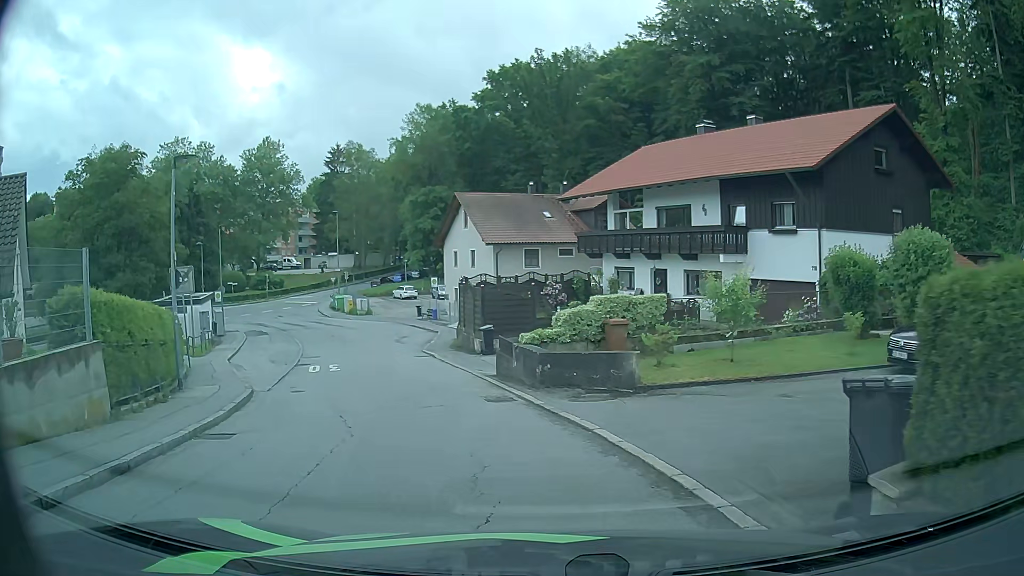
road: residential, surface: asphalt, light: Day
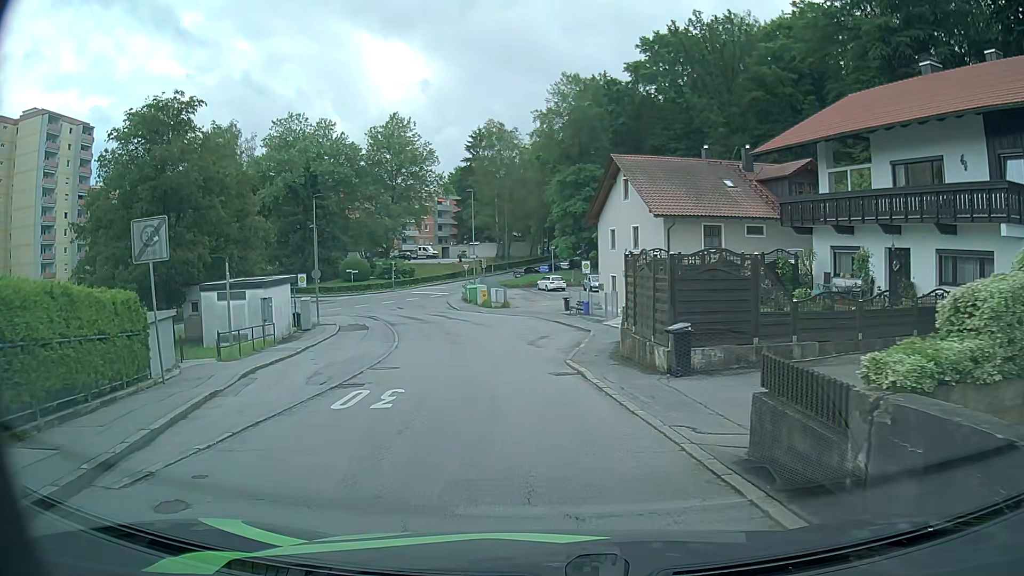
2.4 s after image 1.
(-1.7, +10.4) m; -14°
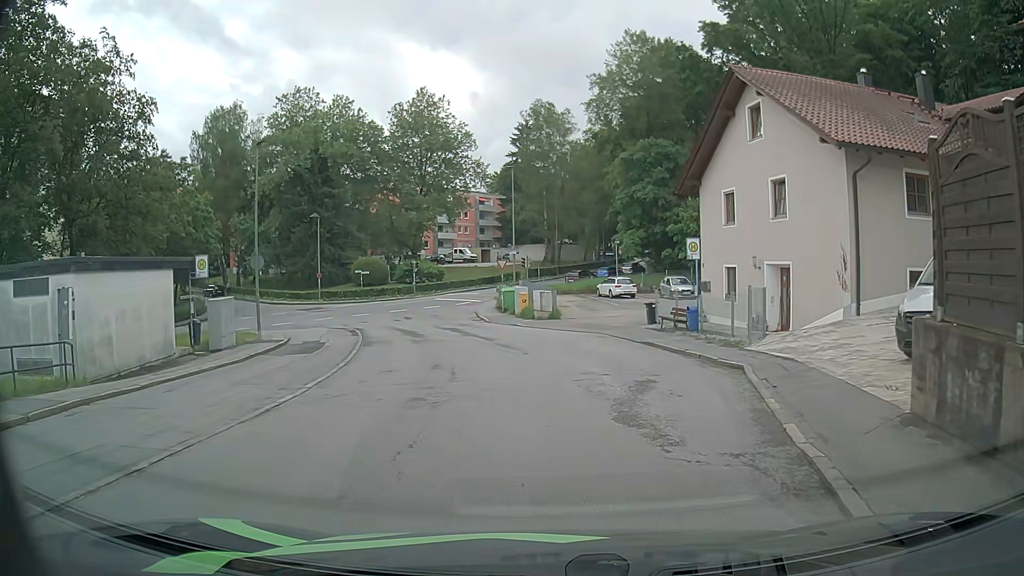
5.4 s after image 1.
(-1.0, +16.2) m; -5°
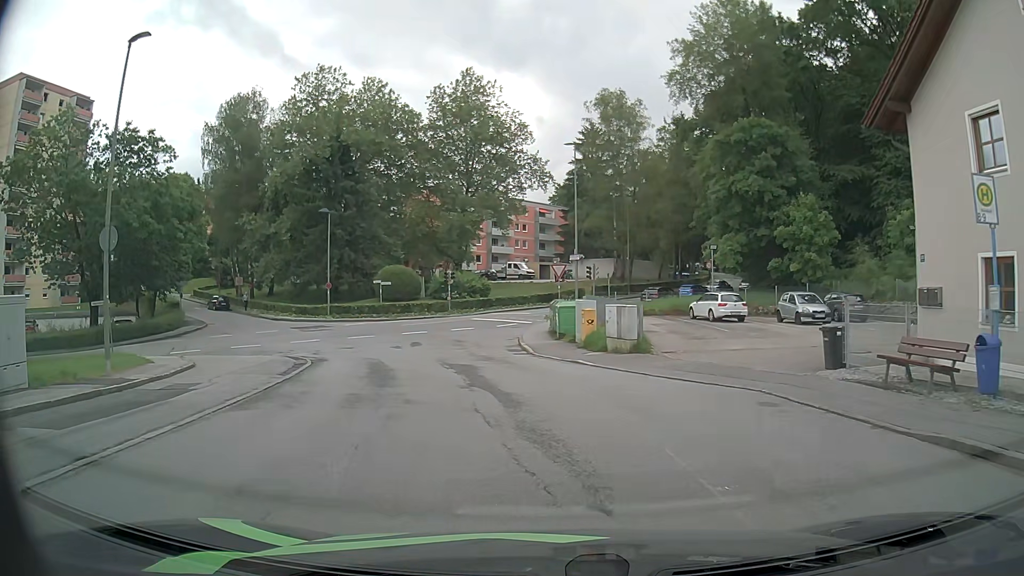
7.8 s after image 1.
(-0.4, +13.5) m; -5°
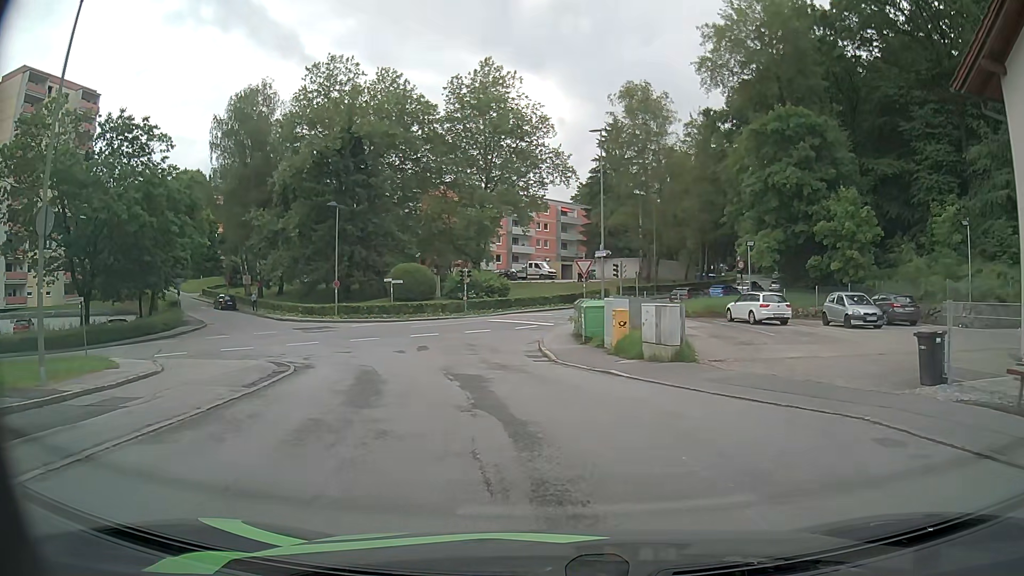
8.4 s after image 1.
(-0.1, +3.2) m; -1°
(-1, +10) (-2, +20) (-3, +30) (-1, +40) (+4, +48) (+10, +56) (+16, +64) (+21, +73) (+26, +81) (+30, +91) m
